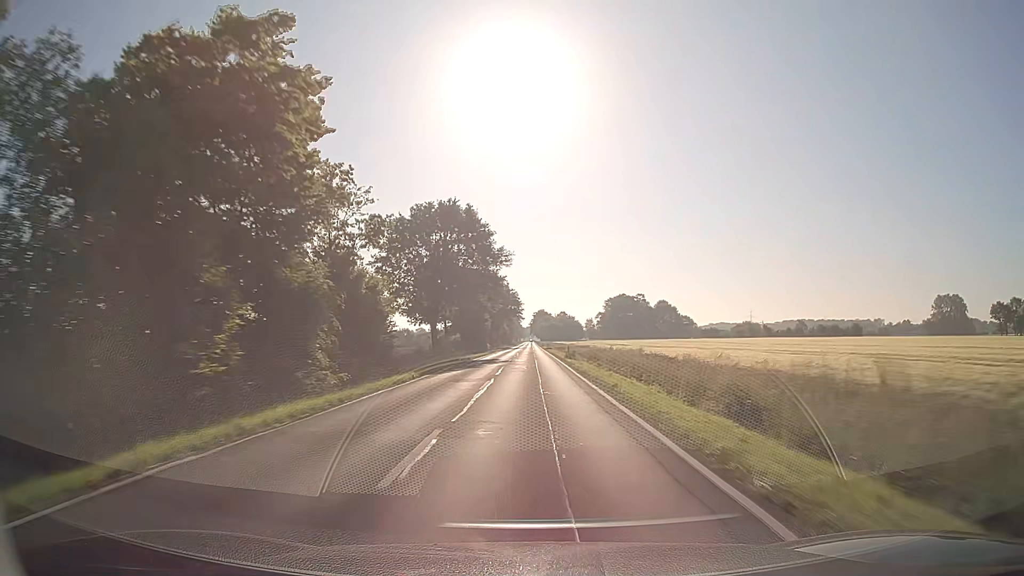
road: secondary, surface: asphalt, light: Day
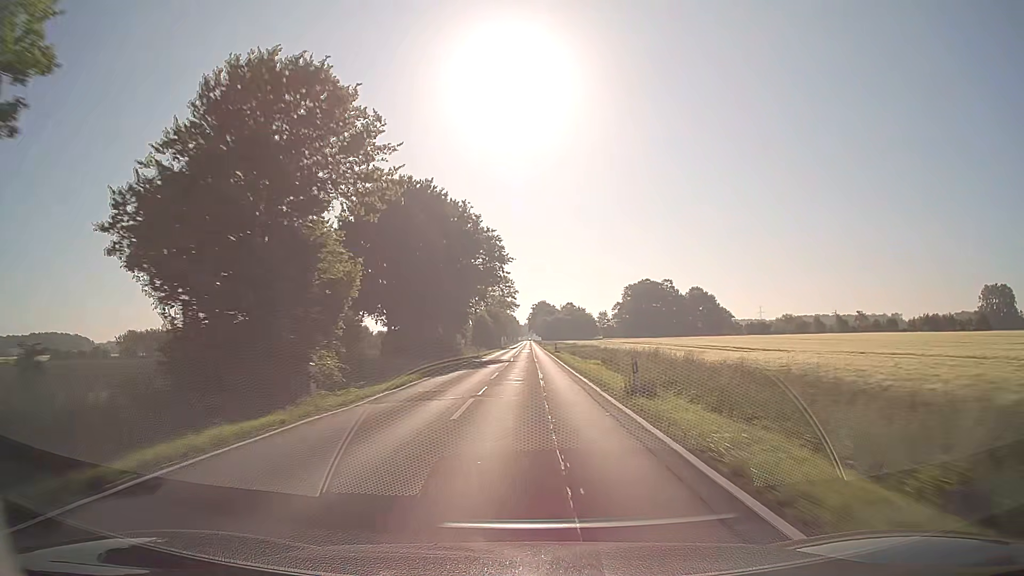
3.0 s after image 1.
(+0.3, +78.9) m; 0°
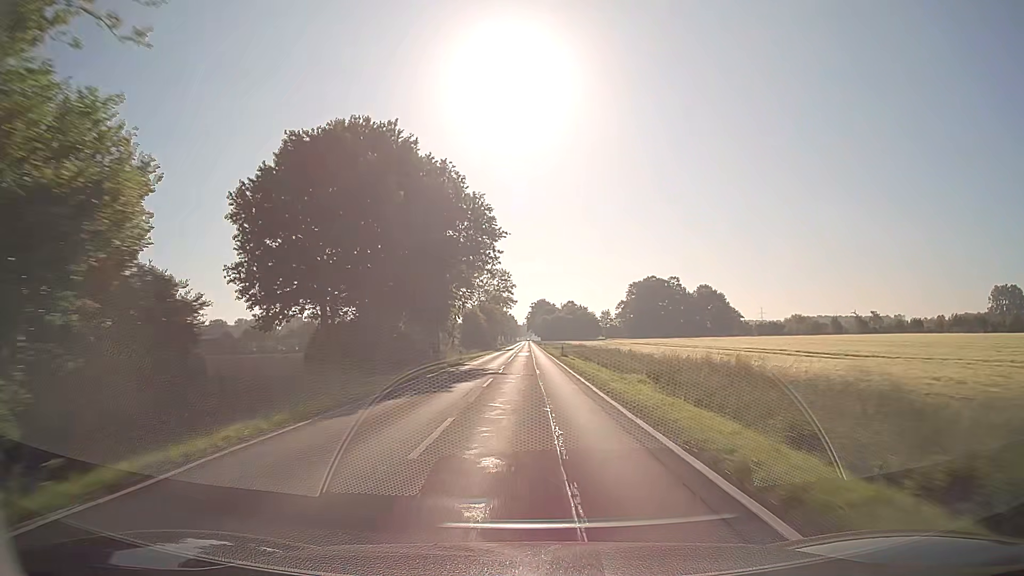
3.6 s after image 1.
(0.0, +15.8) m; 0°
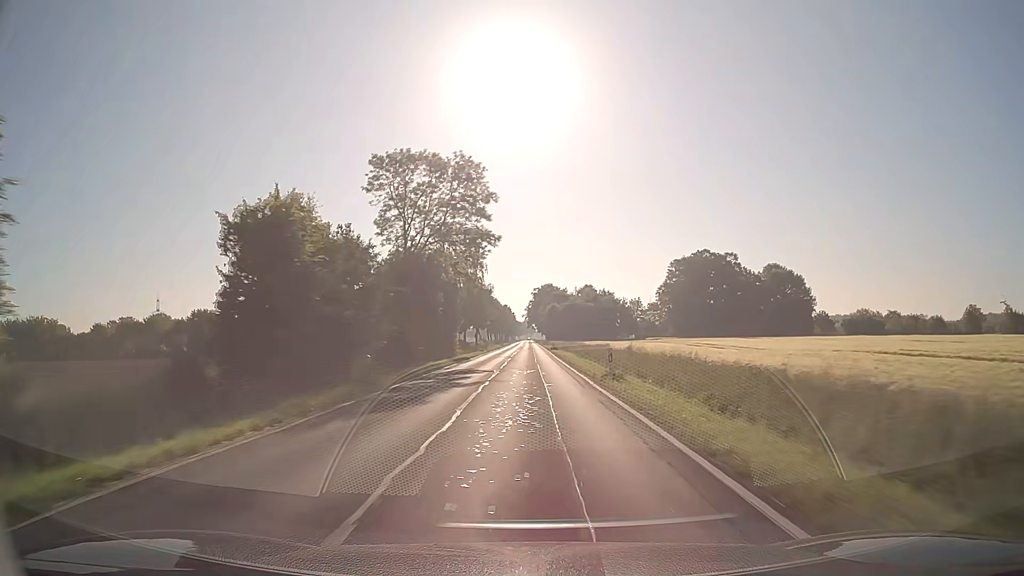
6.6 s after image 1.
(-0.1, +79.0) m; 0°
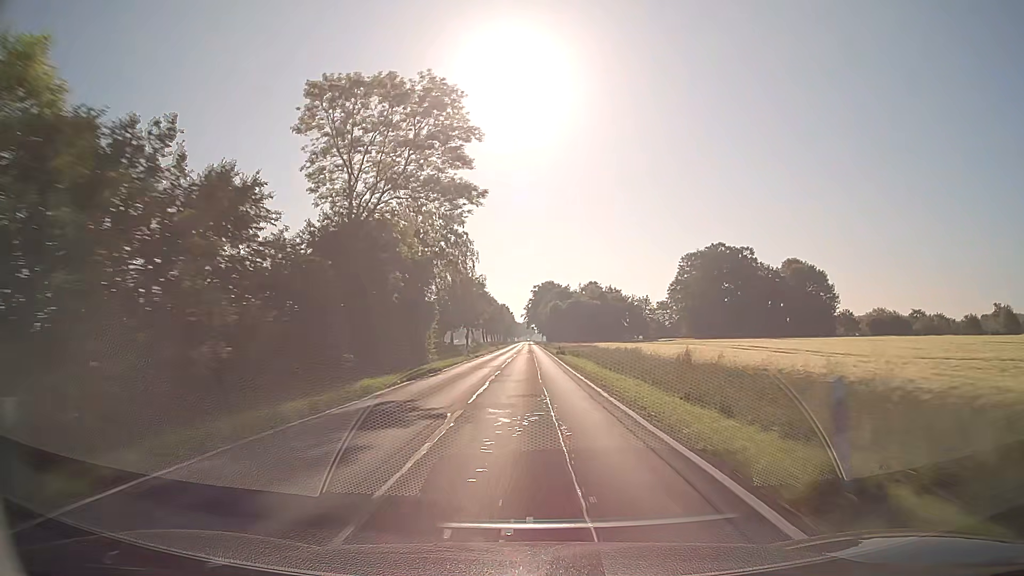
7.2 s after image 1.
(0.0, +15.8) m; 0°
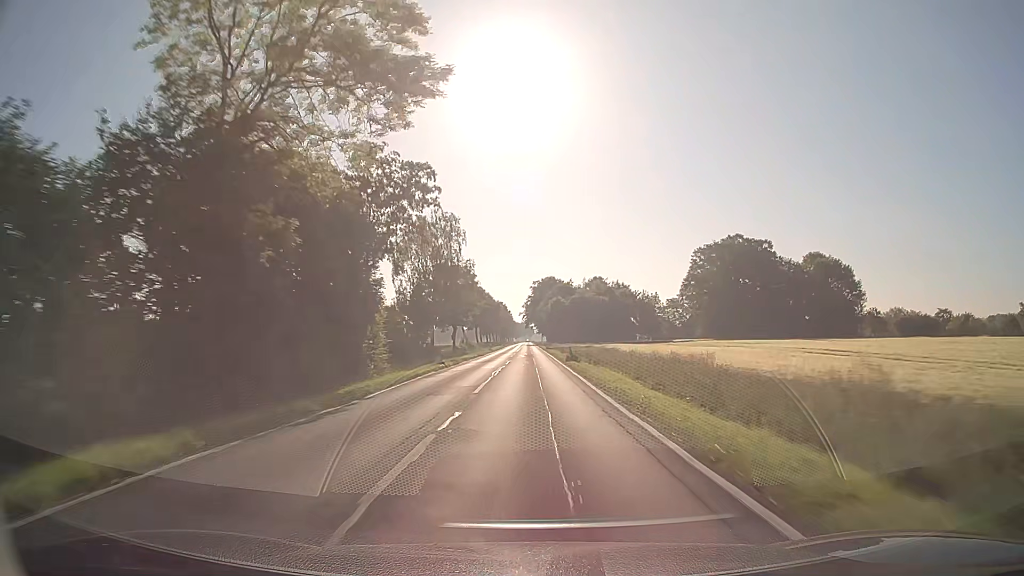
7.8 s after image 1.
(0.0, +15.8) m; 0°
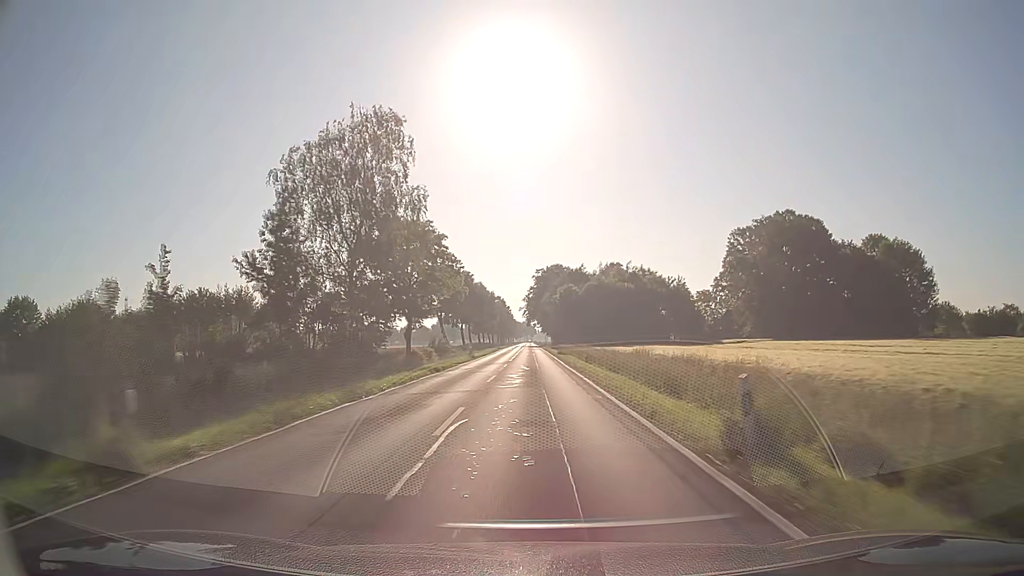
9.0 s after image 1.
(+0.1, +31.6) m; -1°
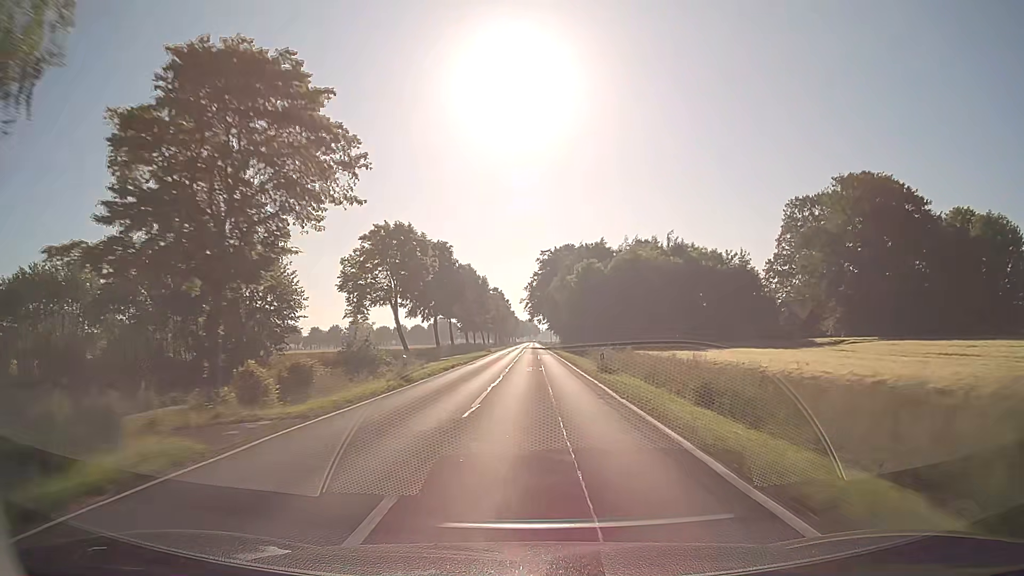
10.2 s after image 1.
(+0.3, +31.6) m; 0°
(0, +10) (0, +20) (0, +30) (0, +40) (0, +50) (0, +60) (0, +70) (0, +80) (0, +90) (+1, +100) m
